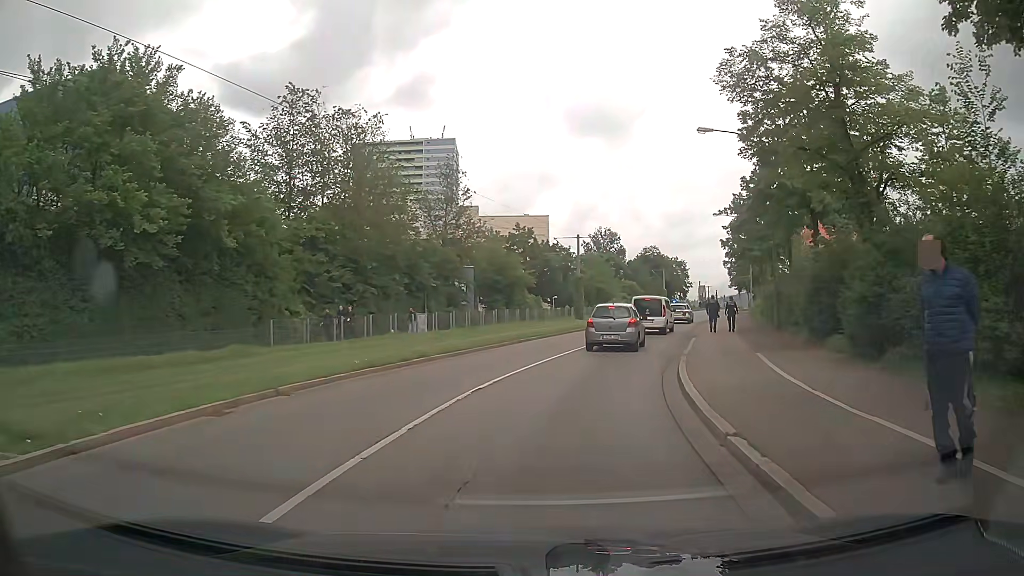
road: tertiary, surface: asphalt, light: Day
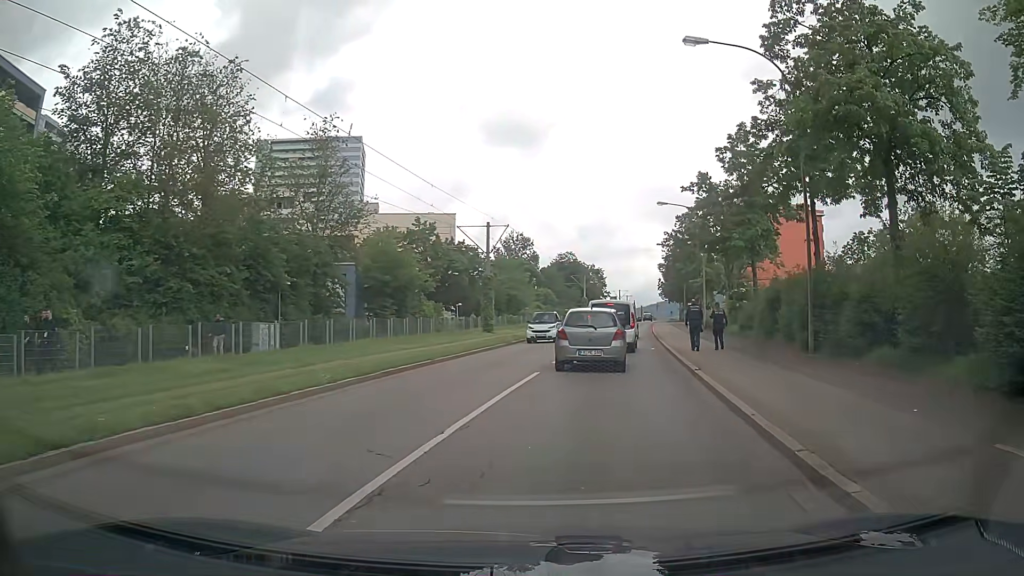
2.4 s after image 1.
(+0.8, +12.6) m; +9°
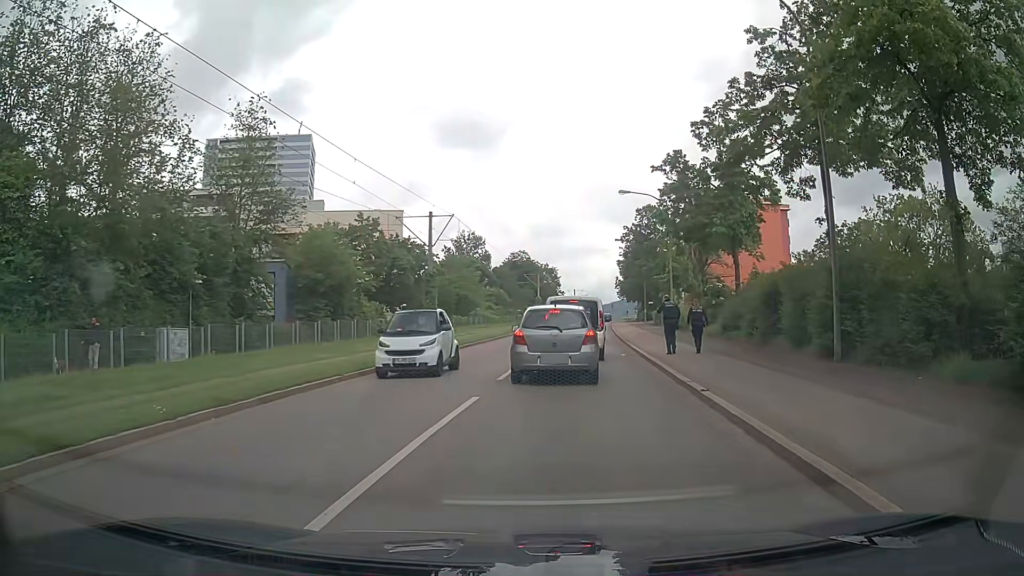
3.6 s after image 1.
(+0.1, +4.7) m; +3°
